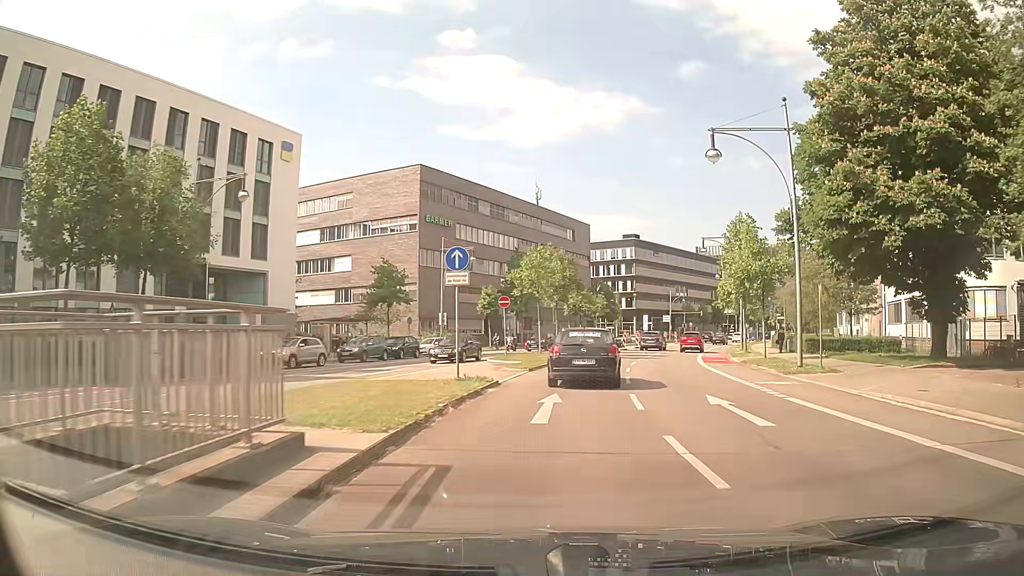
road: primary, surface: asphalt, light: Day
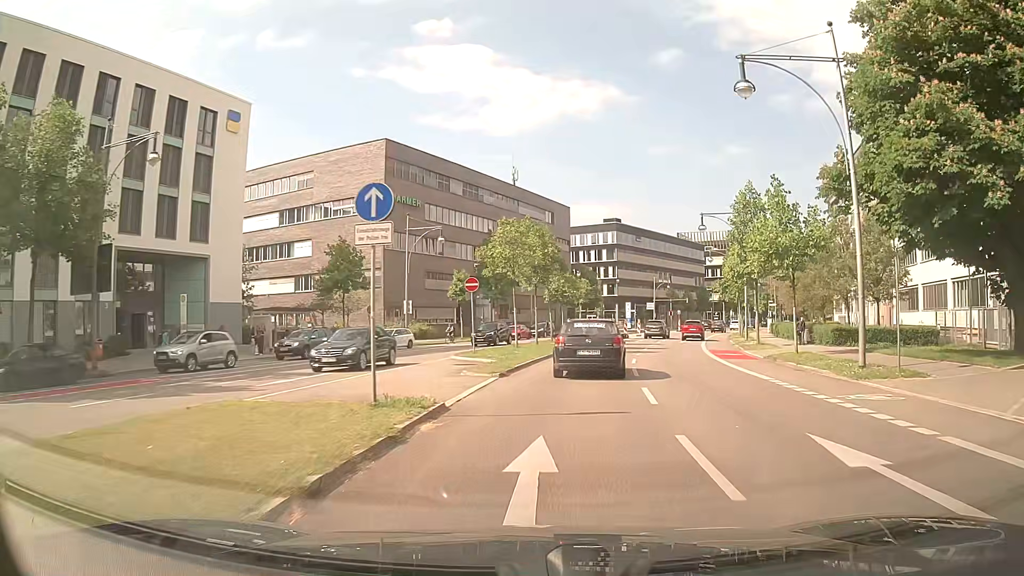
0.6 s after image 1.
(+0.1, +6.7) m; +3°
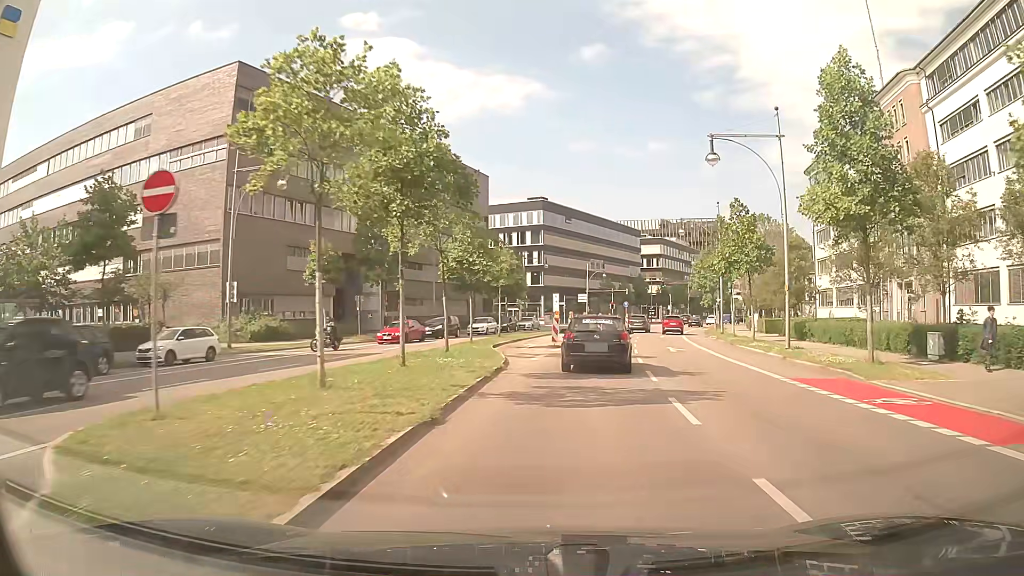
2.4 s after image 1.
(+1.0, +20.6) m; +6°
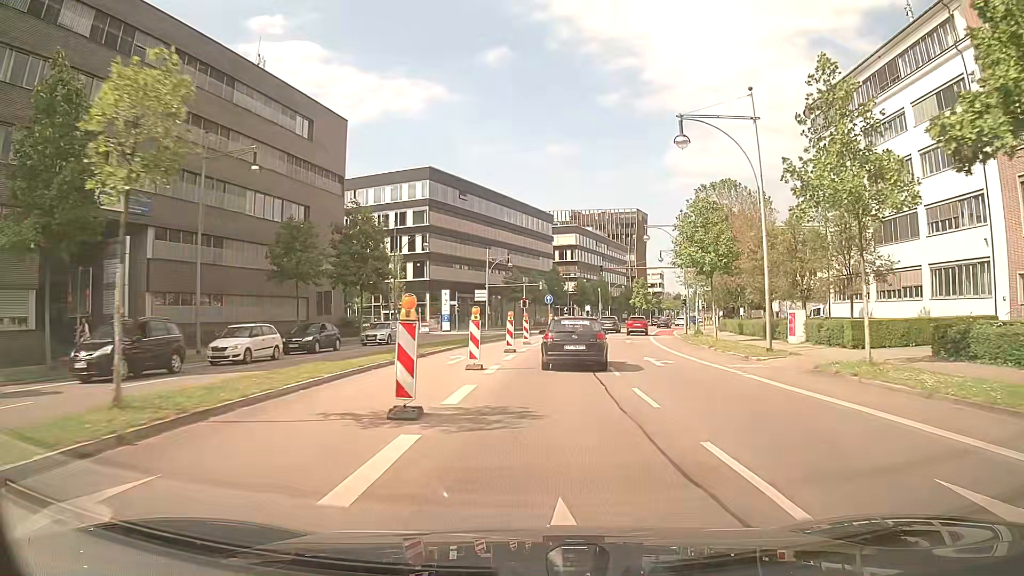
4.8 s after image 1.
(+2.6, +28.5) m; +9°
(0, +10) (0, +20) (+1, +30) (+2, +40) (+4, +50) (+5, +60) (+7, +69) (+10, +79) (+12, +89) (+15, +98) m
